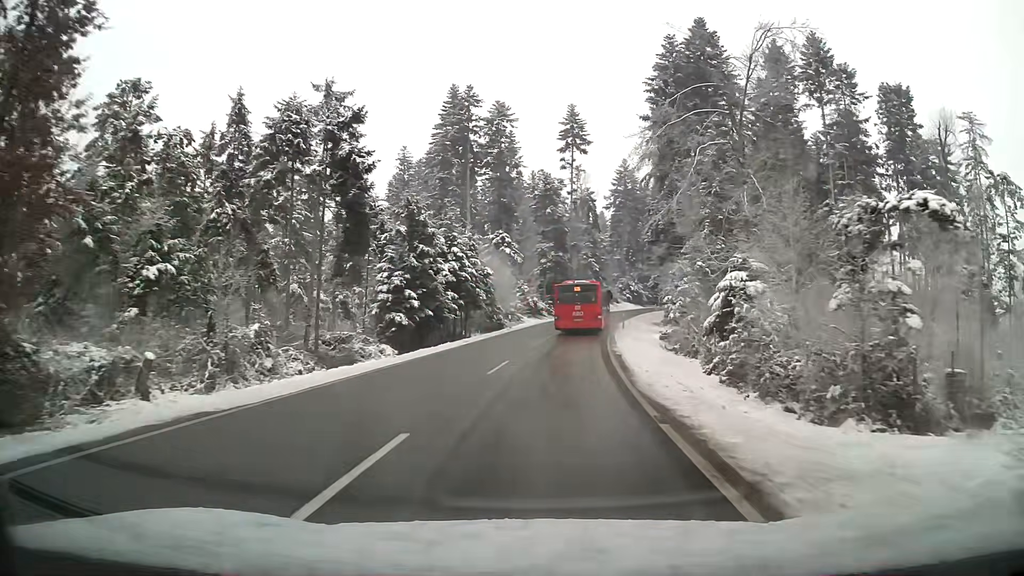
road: tertiary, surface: asphalt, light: Day
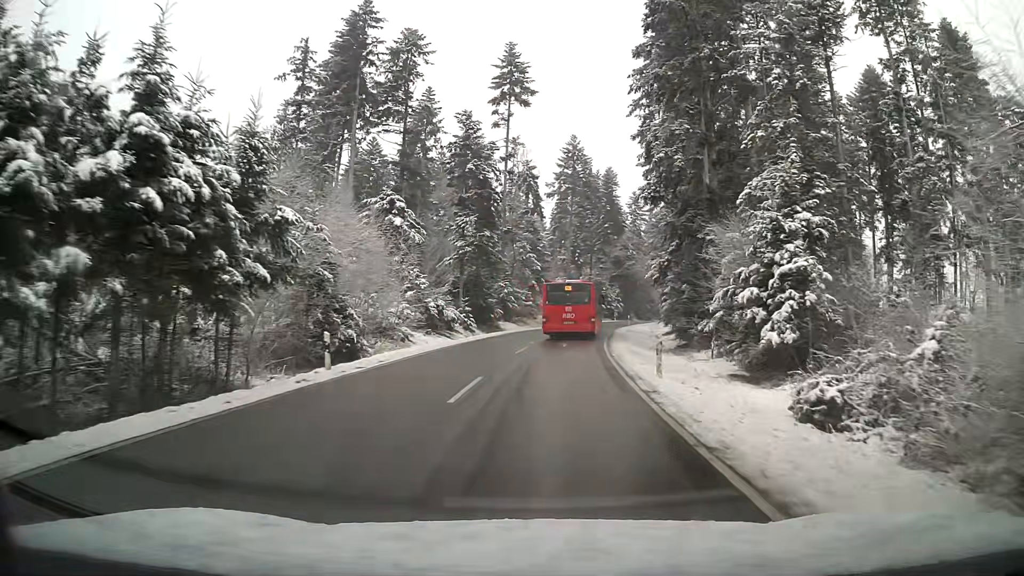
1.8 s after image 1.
(+1.4, +29.0) m; +6°
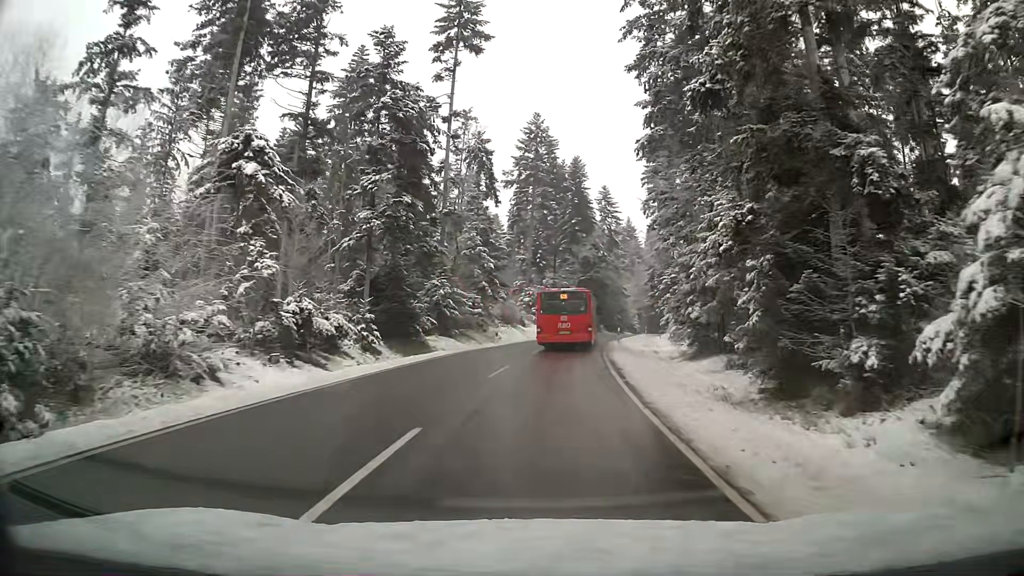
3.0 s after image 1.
(+0.6, +17.9) m; +4°
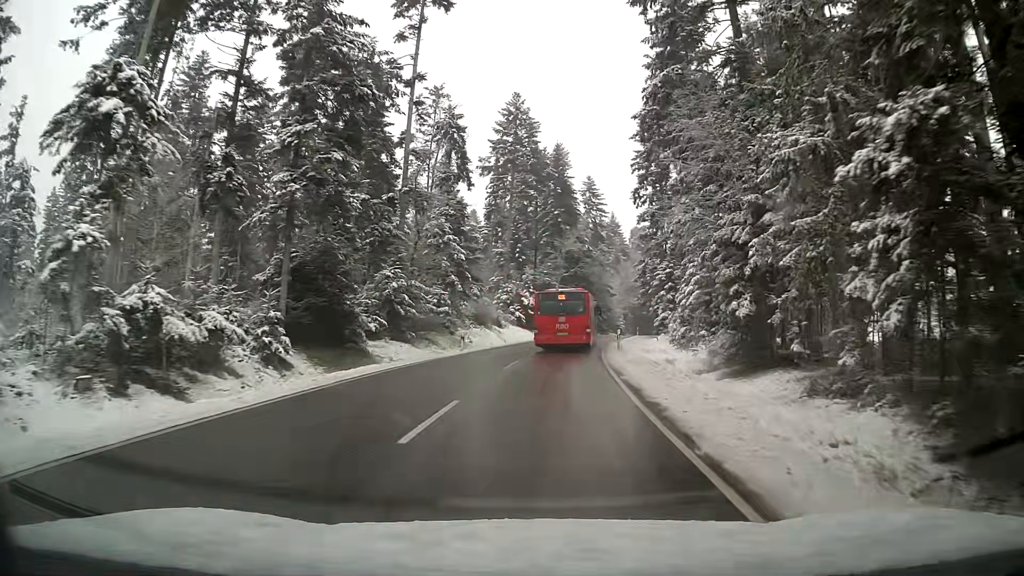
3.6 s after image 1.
(+0.1, +8.7) m; +2°
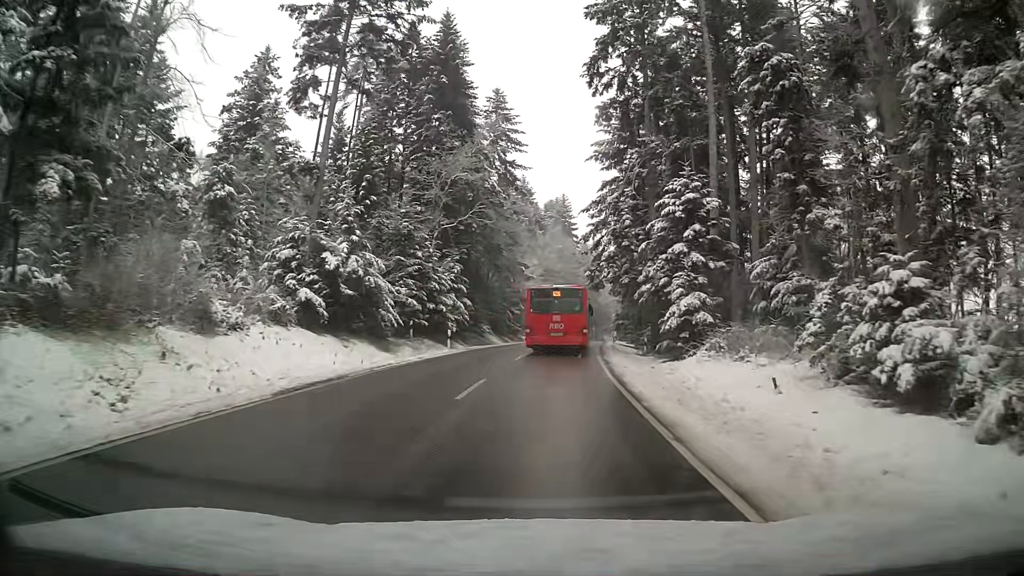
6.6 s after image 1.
(+3.0, +43.4) m; +8°
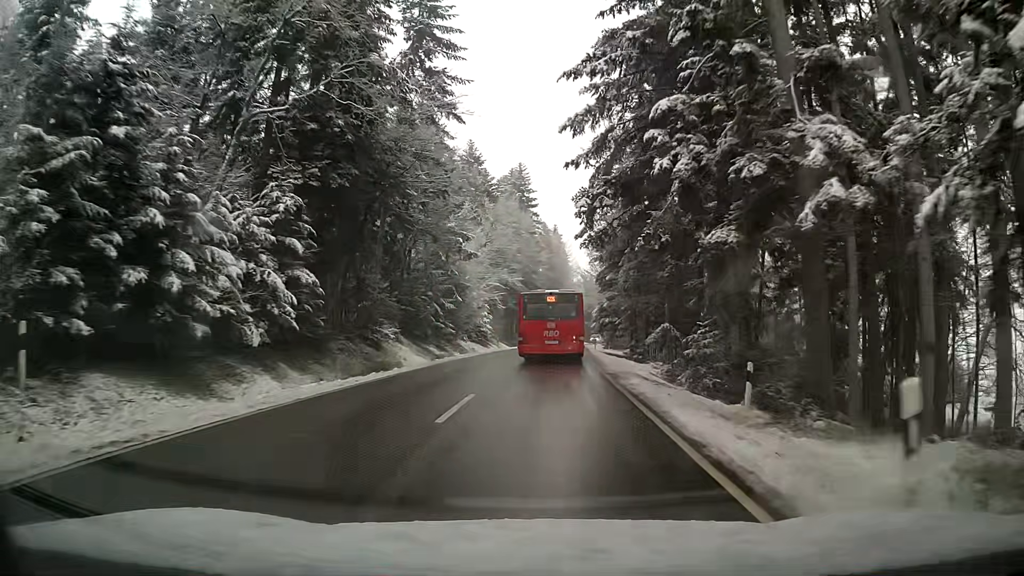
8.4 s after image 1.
(+0.7, +26.3) m; +3°
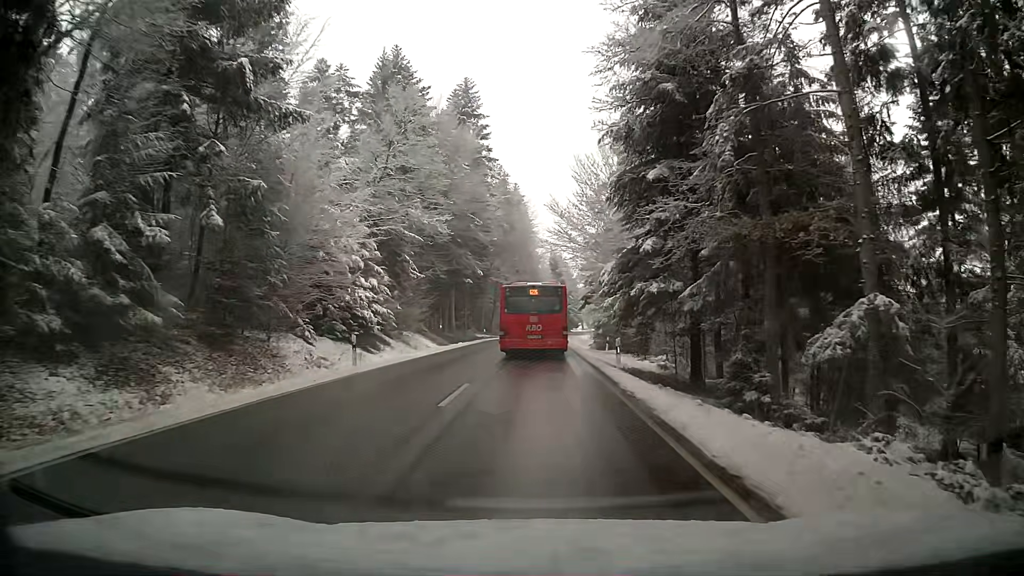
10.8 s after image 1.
(+1.1, +34.3) m; +4°
